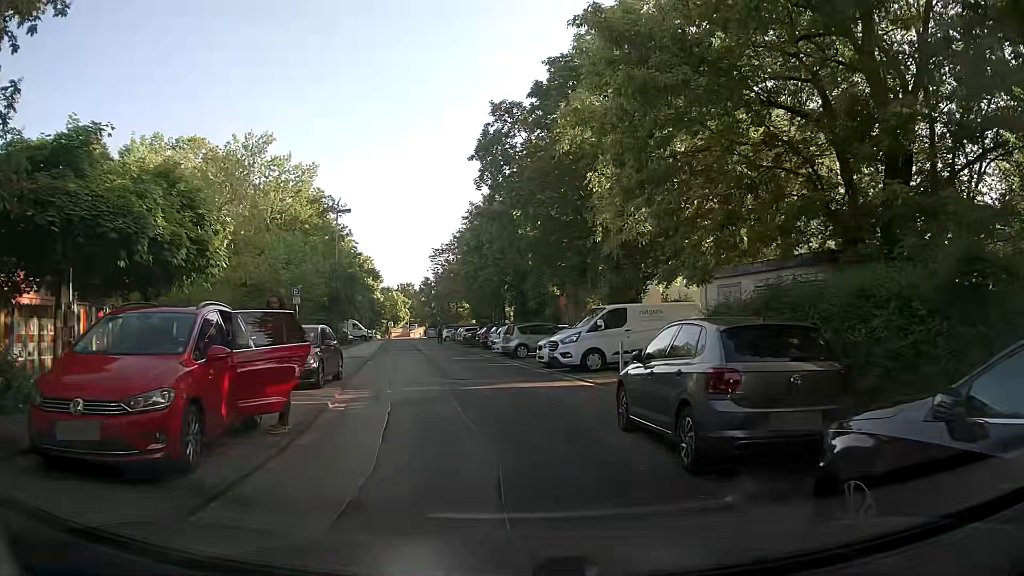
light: Day
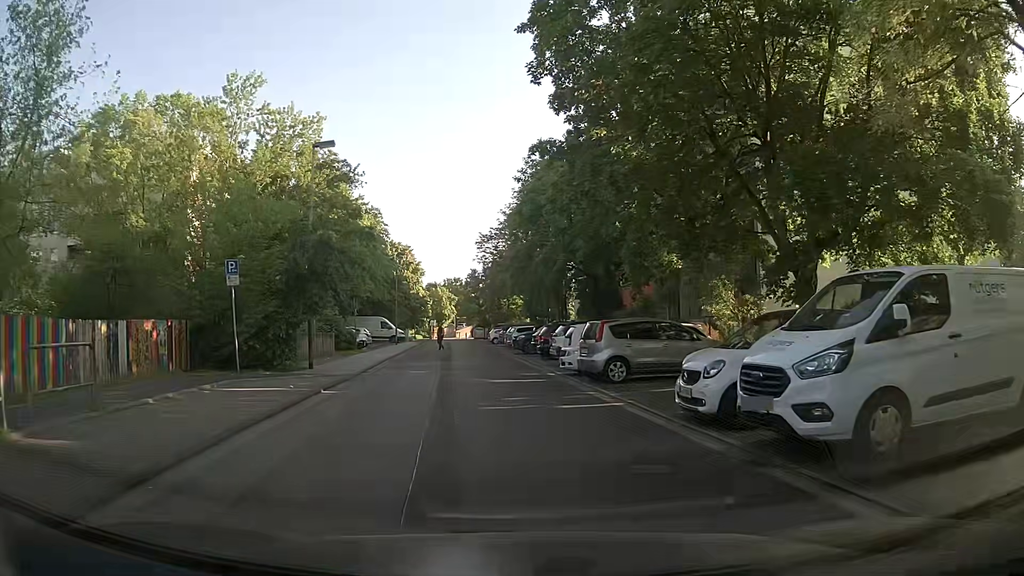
(-1.3, +13.7) m; -7°
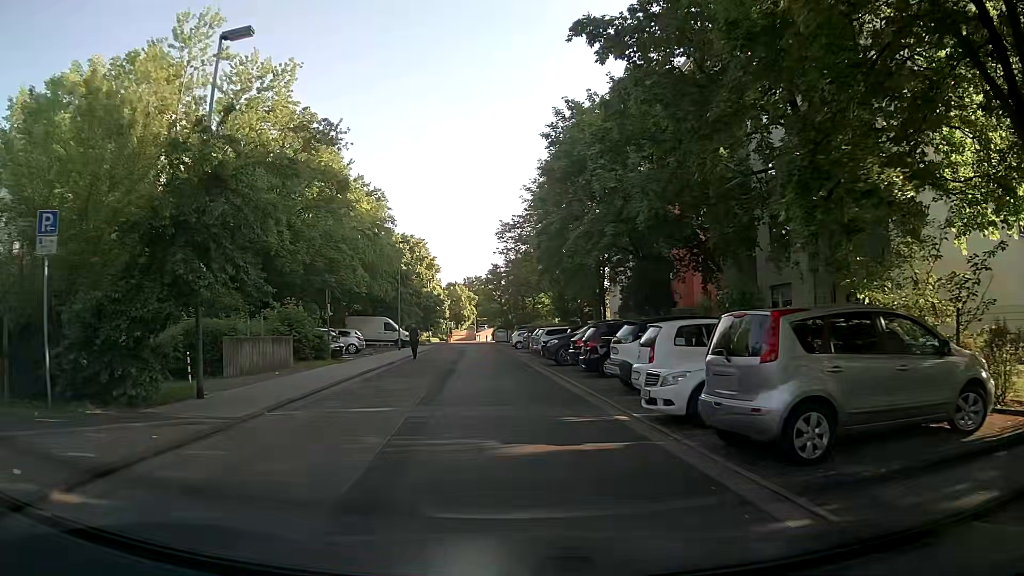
(-0.1, +10.1) m; -2°
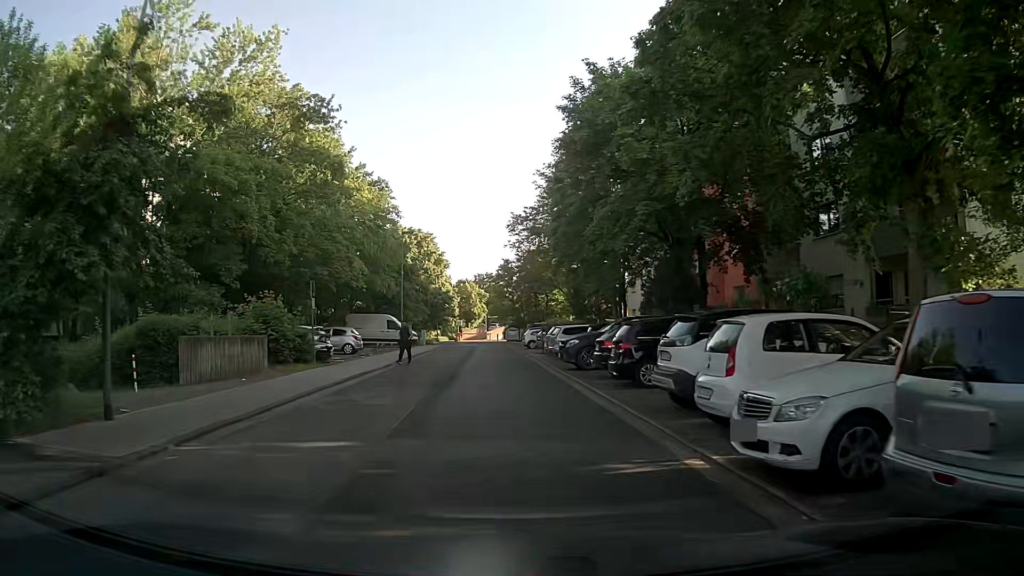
(0.0, +3.9) m; -1°
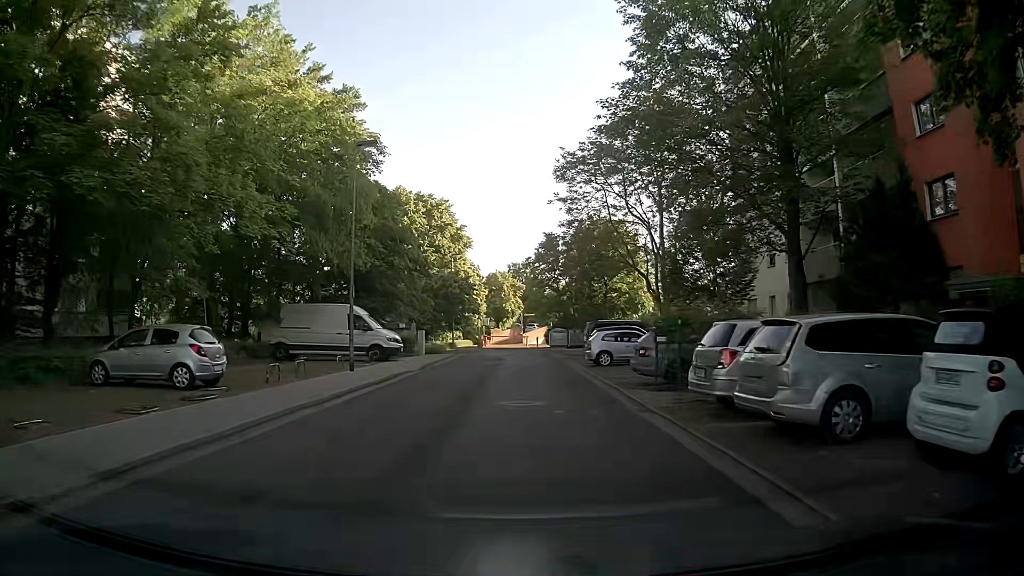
(-0.6, +22.6) m; -4°
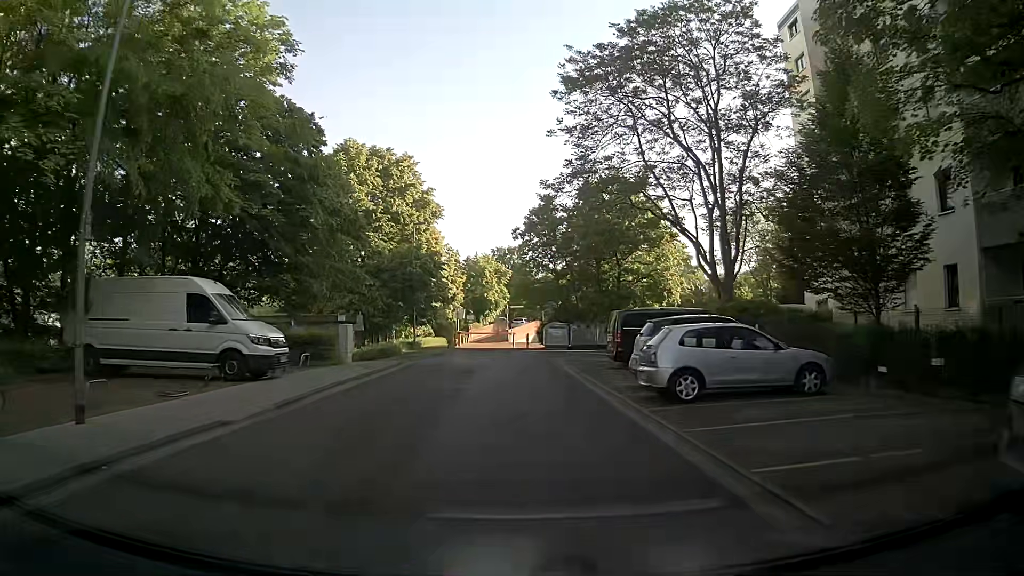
(+0.5, +14.4) m; +3°
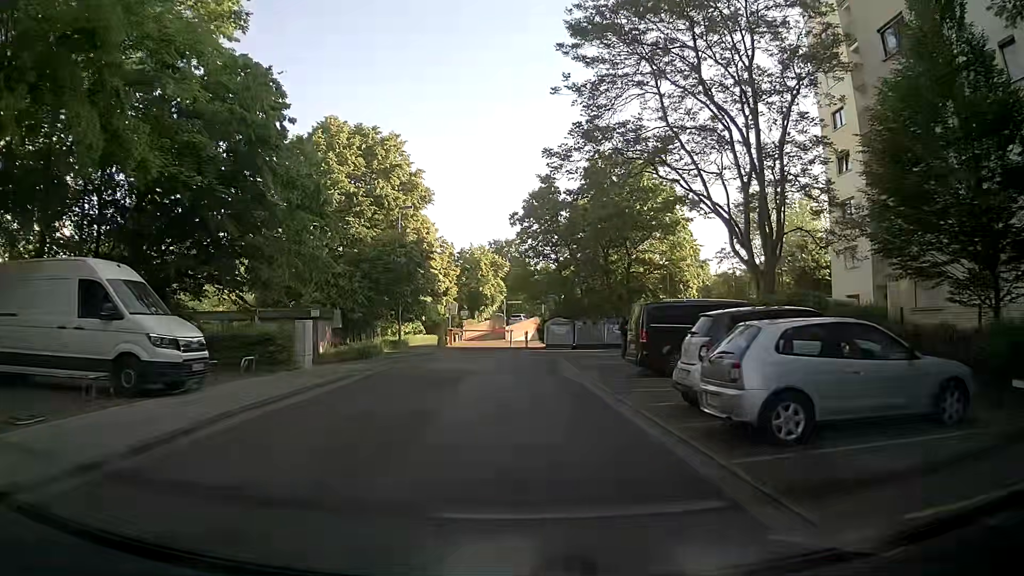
(0.0, +4.6) m; 0°
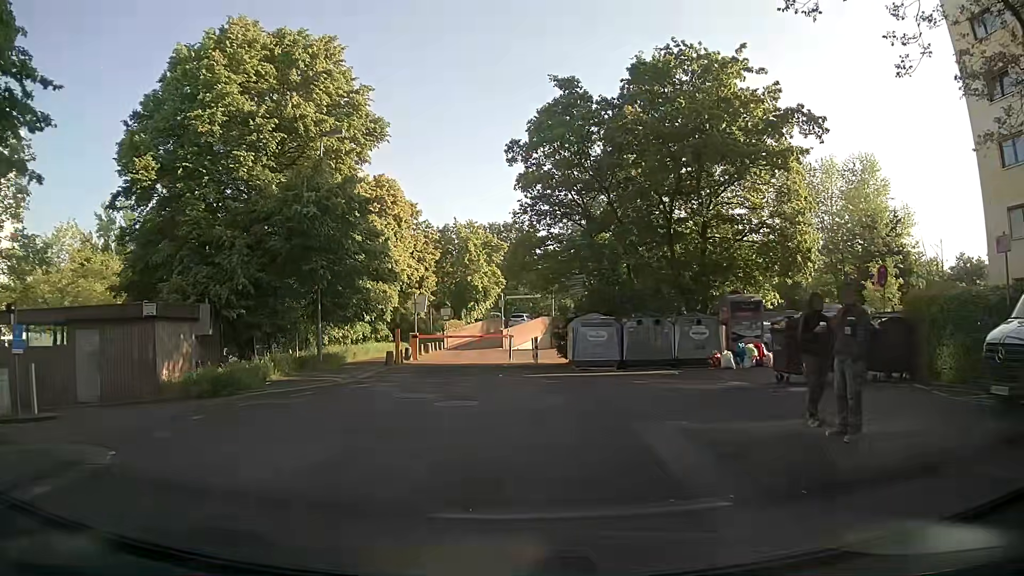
(-0.2, +15.6) m; 0°
